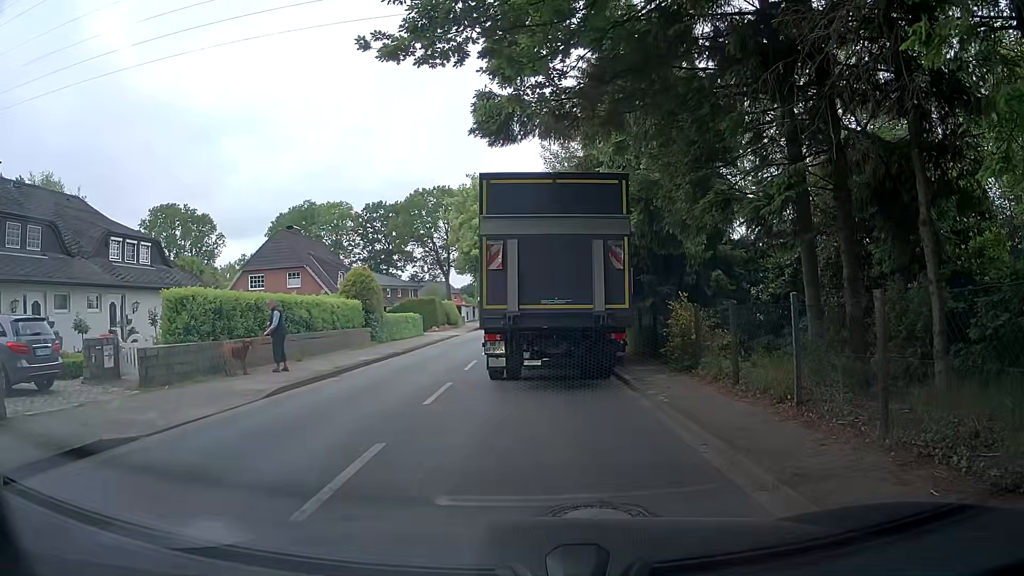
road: tertiary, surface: asphalt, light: Day
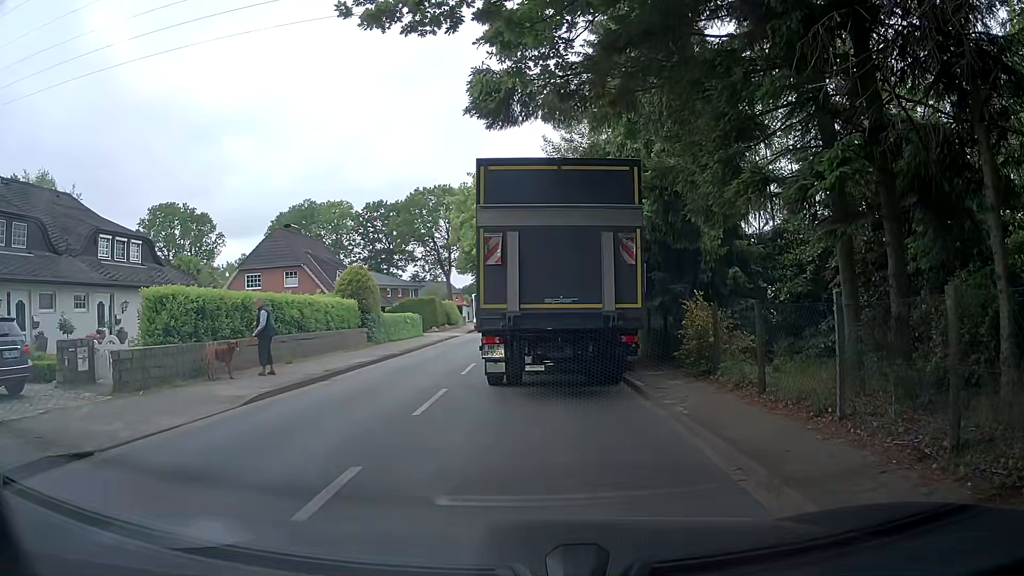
(+0.1, +1.1) m; +2°
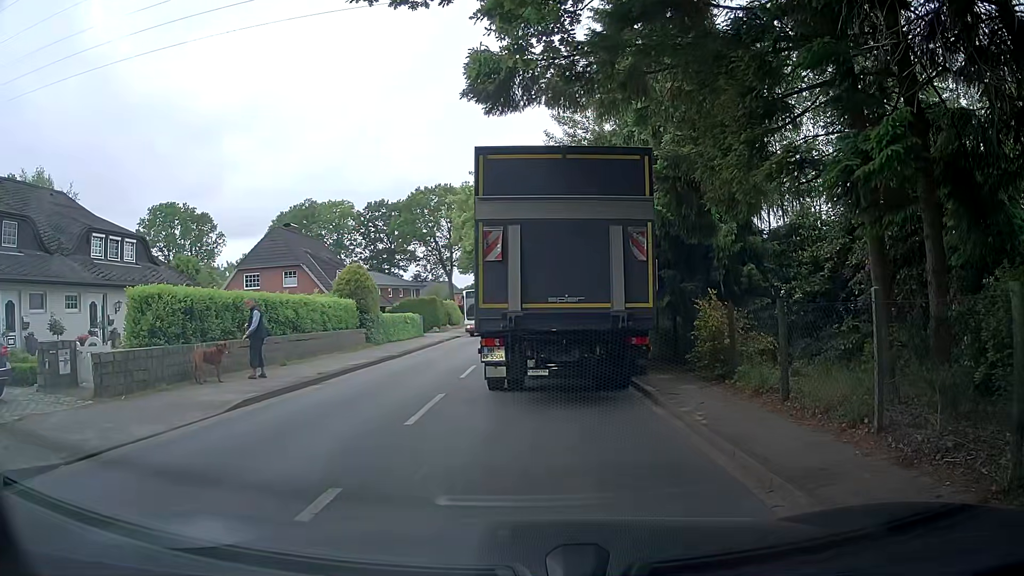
(0.0, +0.7) m; 0°
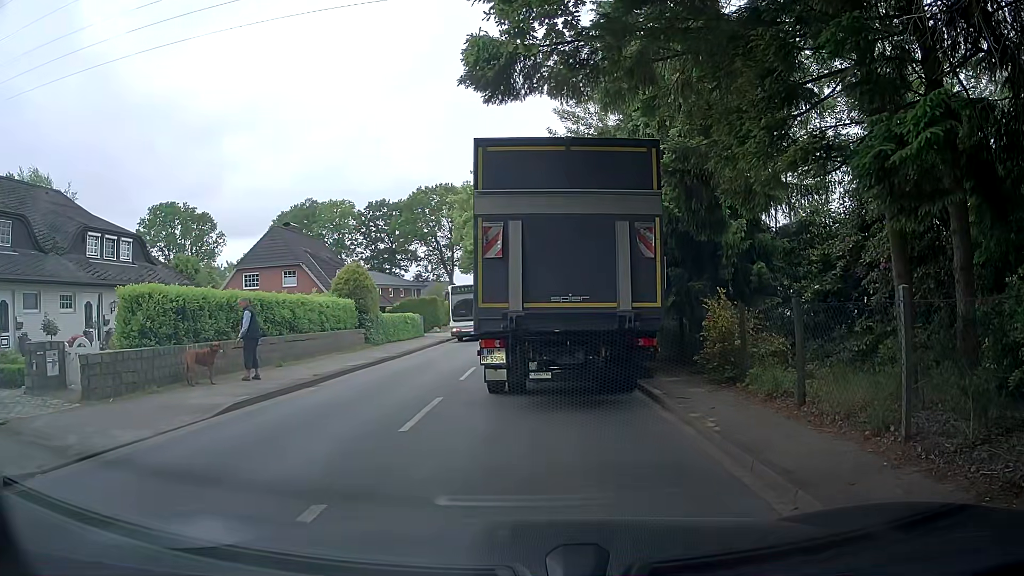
(0.0, +0.4) m; 0°
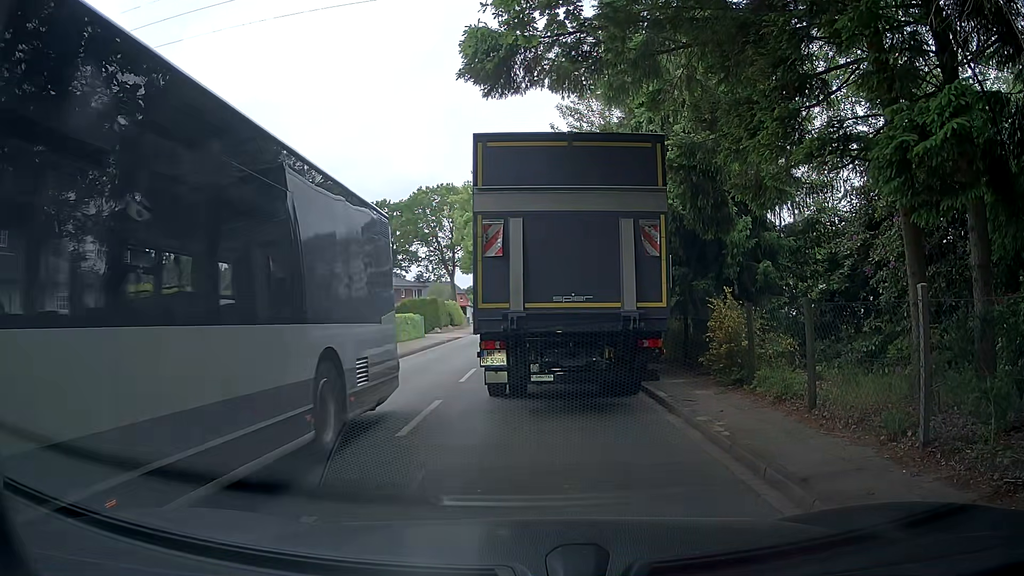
(0.0, +0.3) m; 0°
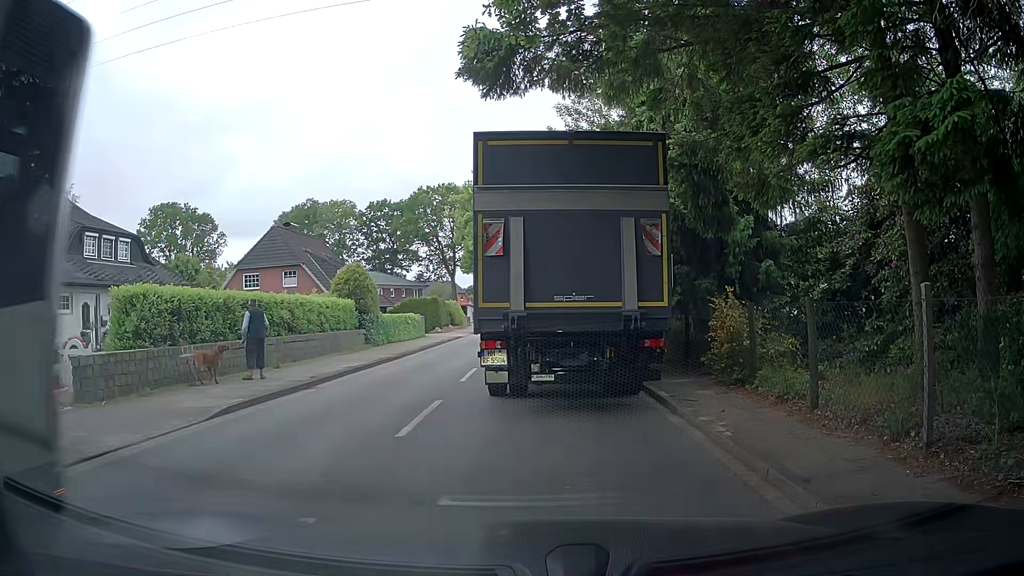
(0.0, +0.1) m; 0°
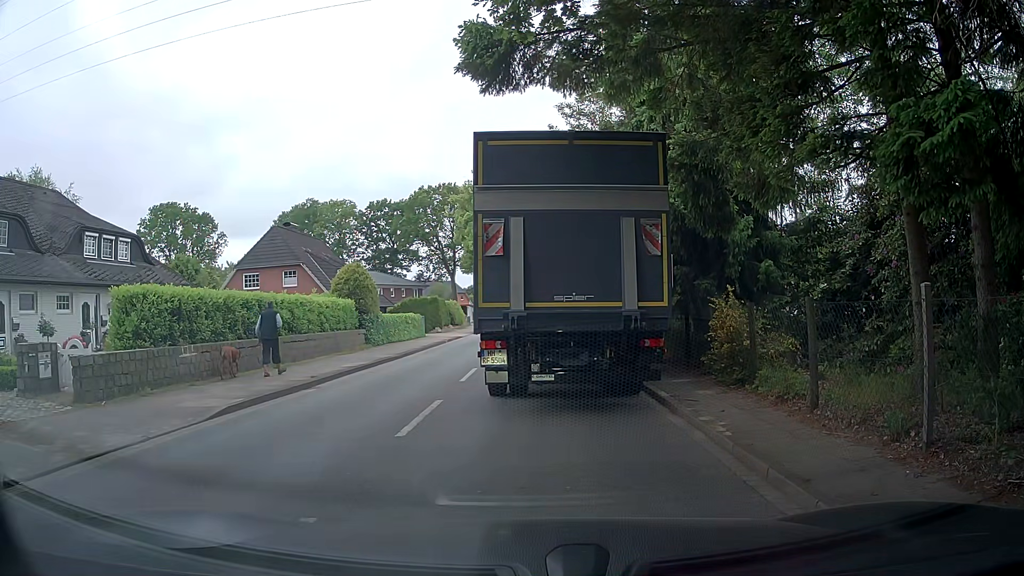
(0.0, 0.0) m; 0°
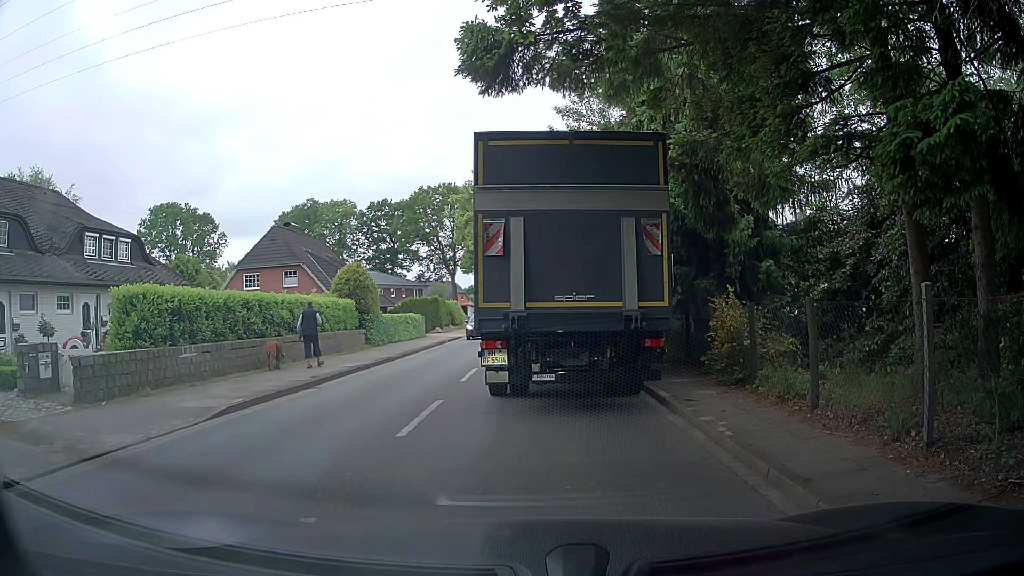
(0.0, 0.0) m; 0°
